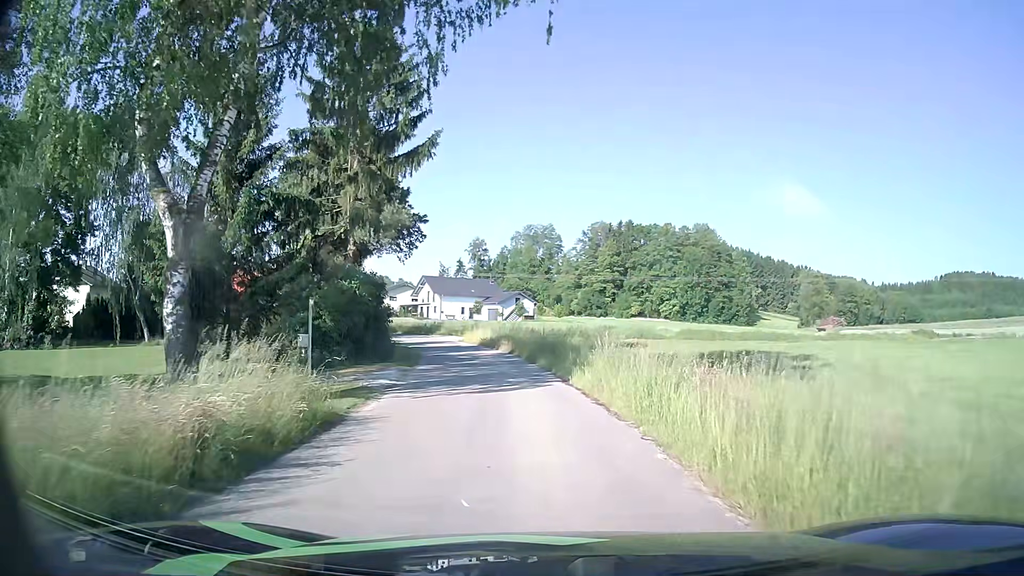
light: Day
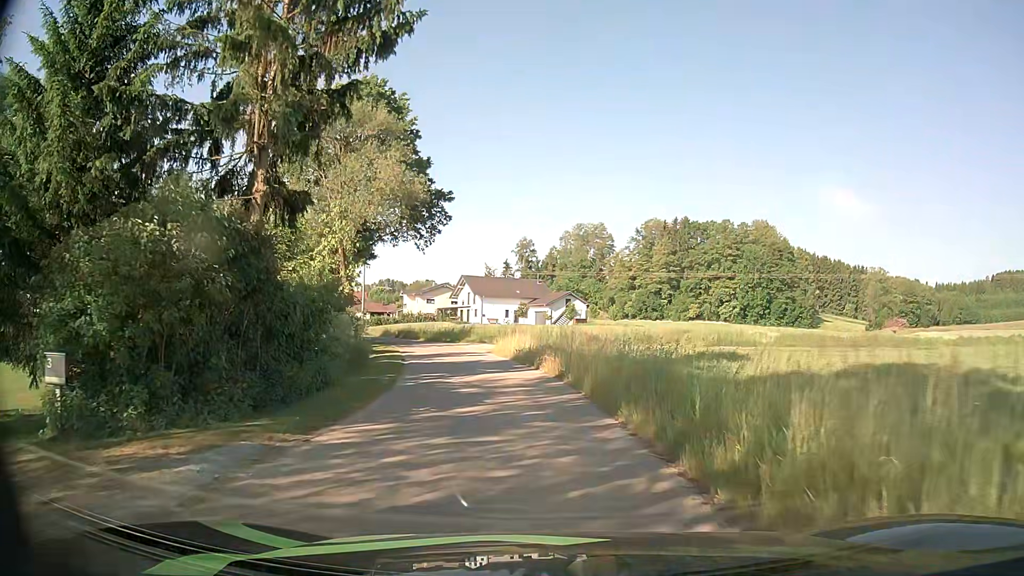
(-0.6, +13.1) m; -4°
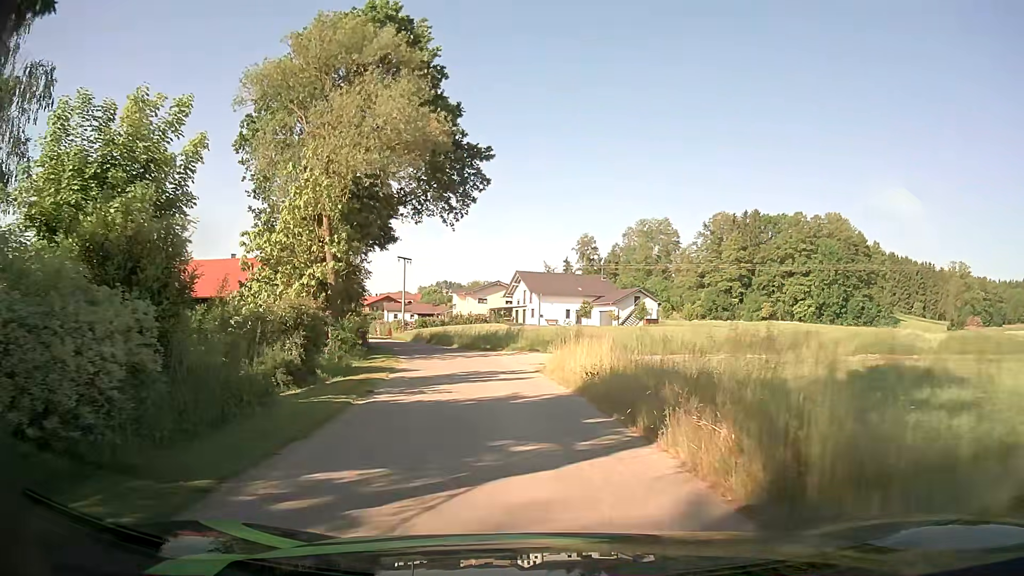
(-0.7, +13.0) m; -6°
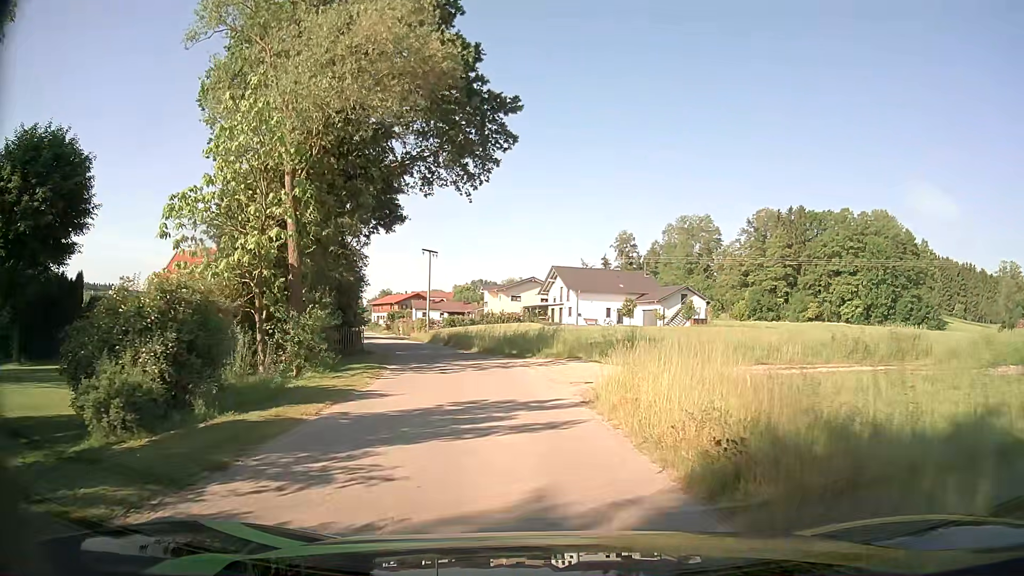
(-0.2, +8.1) m; -3°
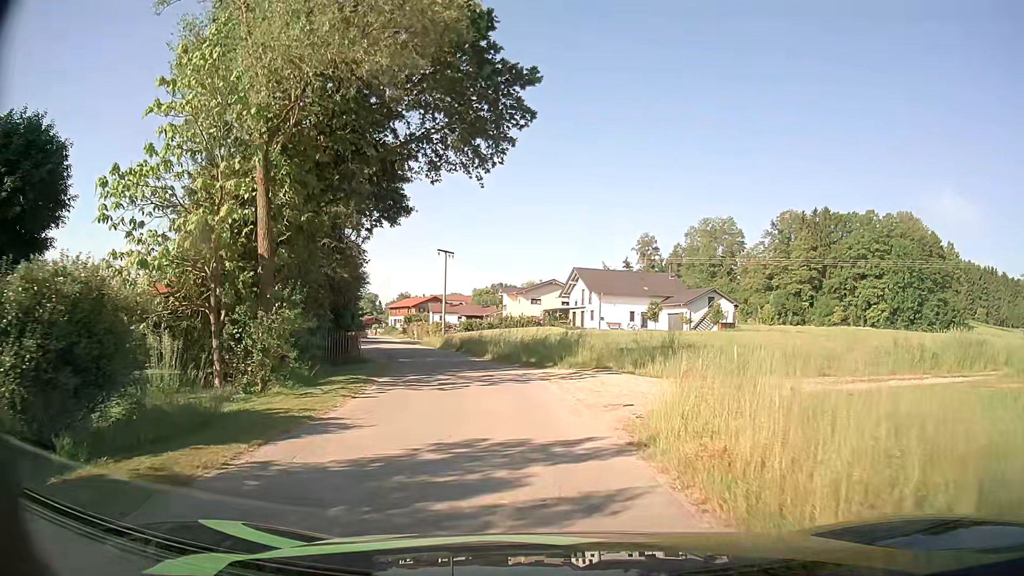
(0.0, +3.8) m; -1°
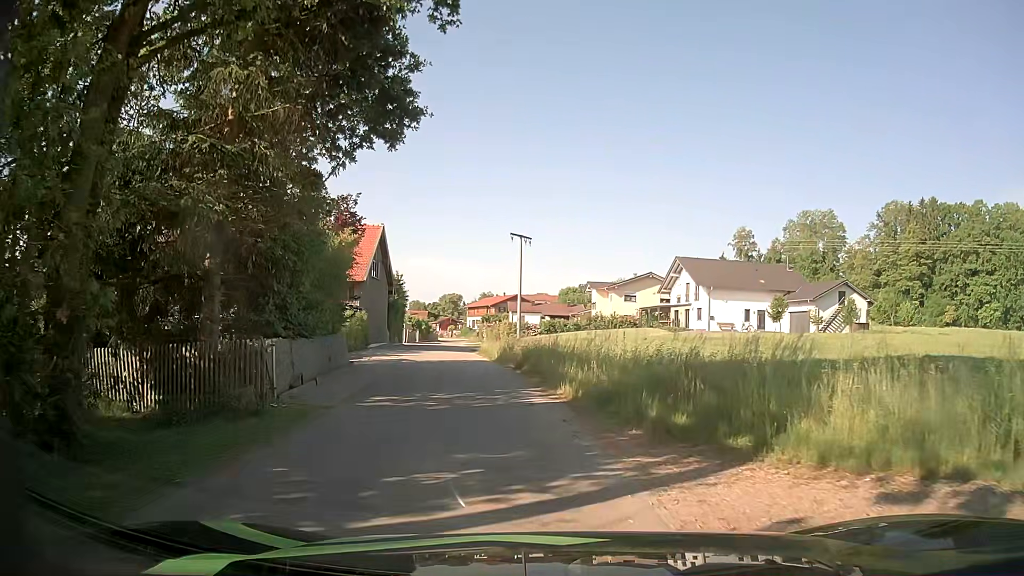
(-0.9, +15.3) m; -7°
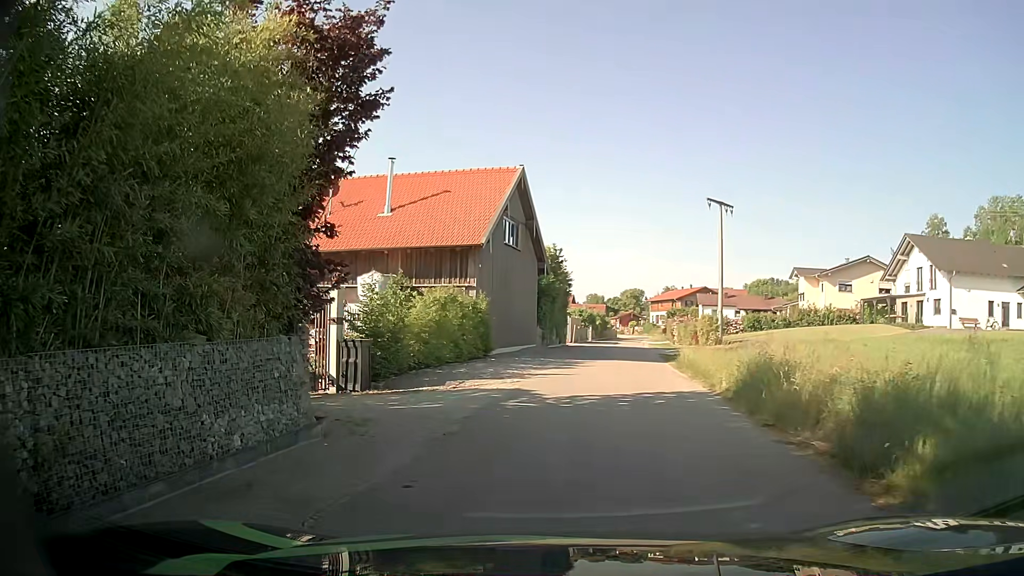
(-1.7, +15.9) m; -15°
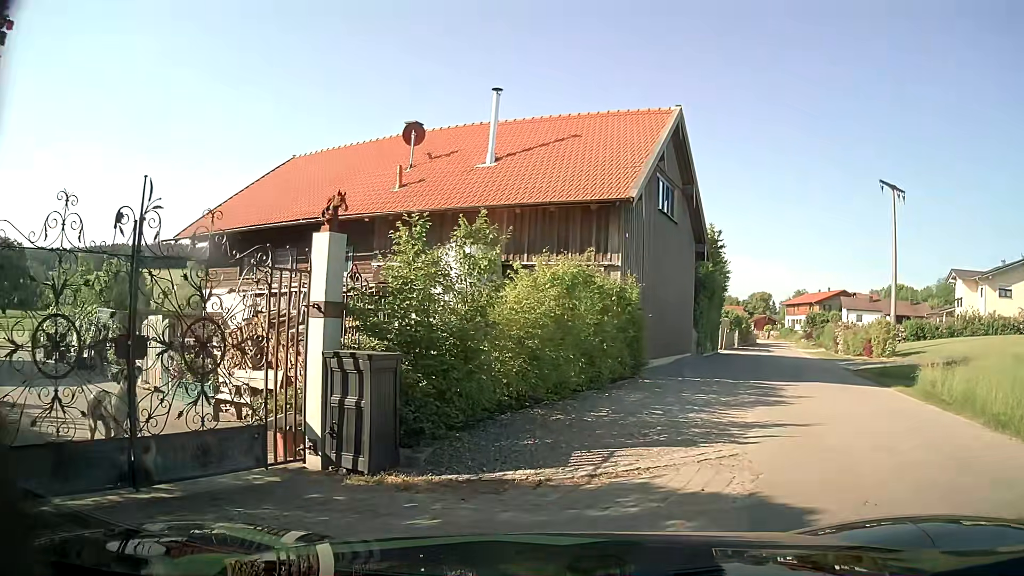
(-0.9, +8.5) m; -11°
